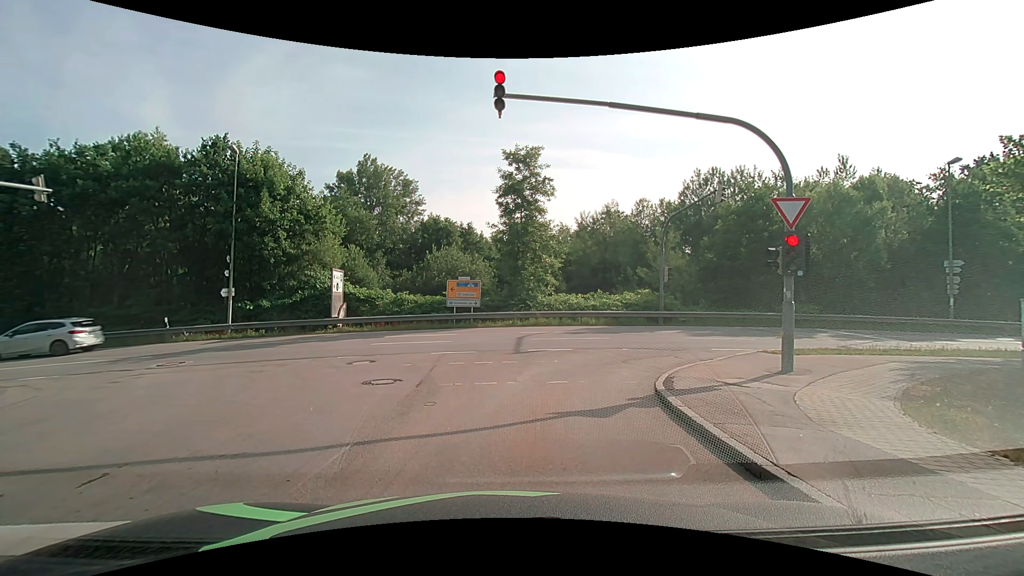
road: residential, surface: asphalt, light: Day
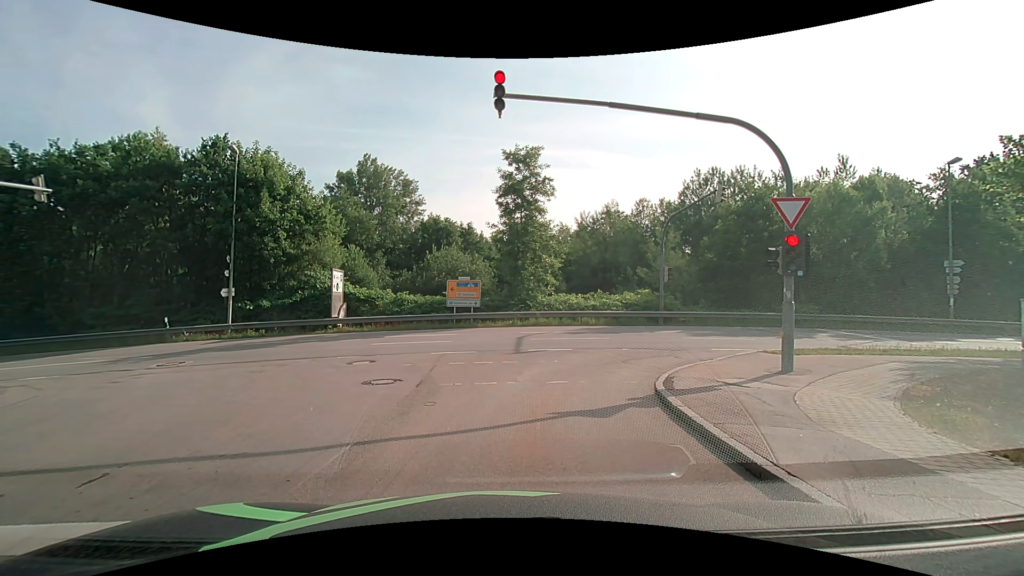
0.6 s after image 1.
(0.0, 0.0) m; 0°
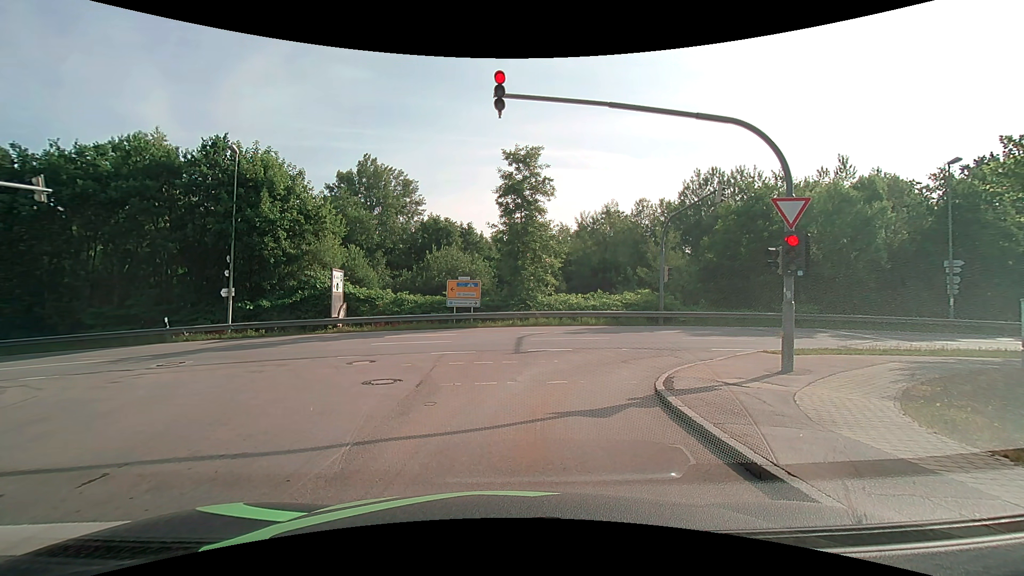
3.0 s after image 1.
(0.0, 0.0) m; 0°
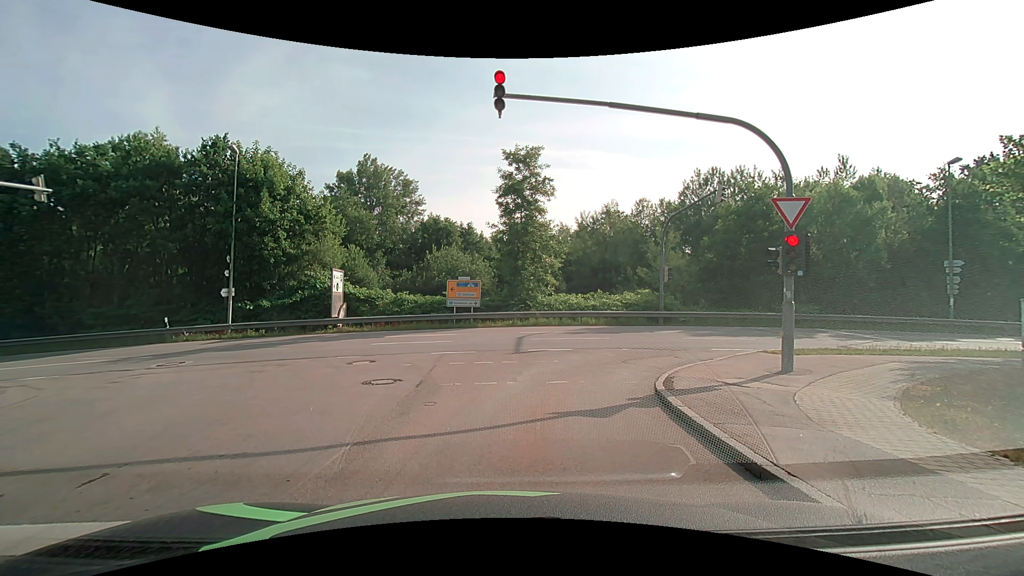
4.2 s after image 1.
(0.0, 0.0) m; 0°
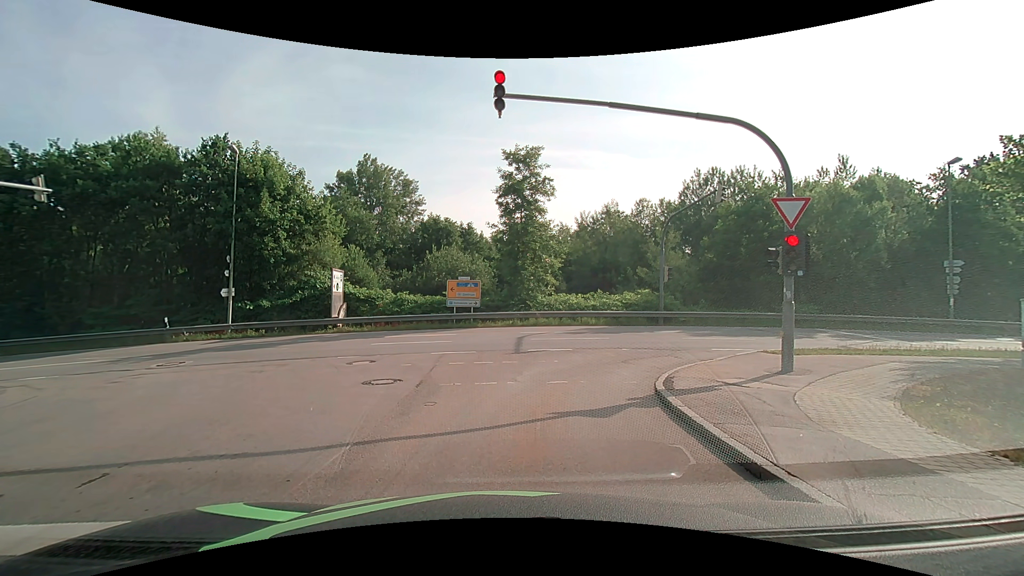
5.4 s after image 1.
(0.0, 0.0) m; 0°
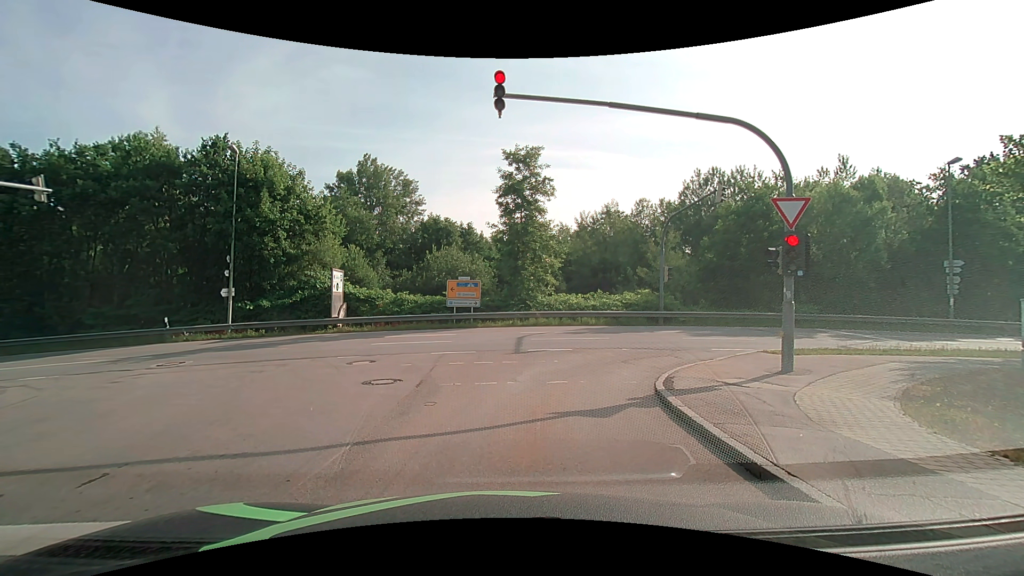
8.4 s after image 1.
(0.0, 0.0) m; 0°
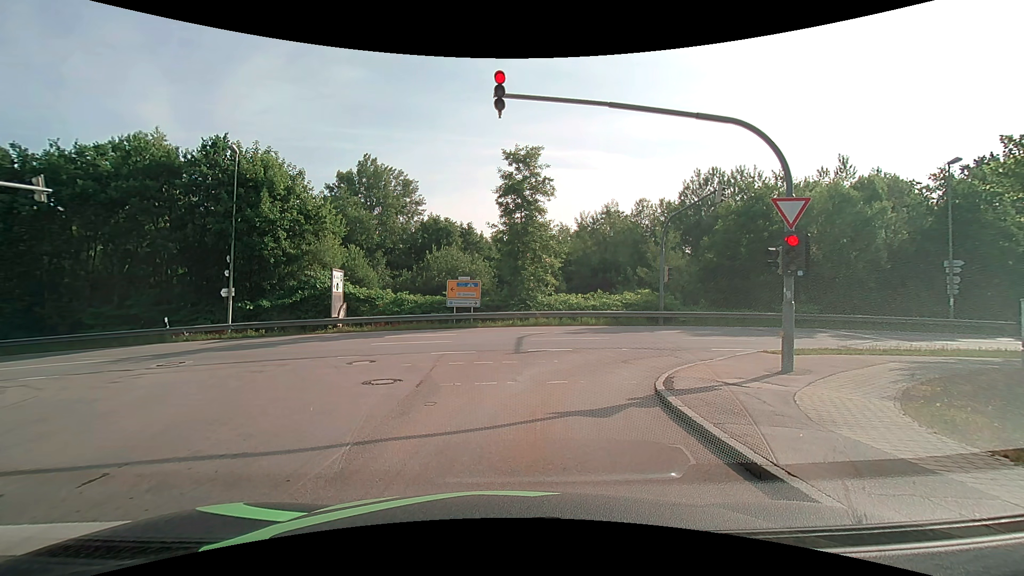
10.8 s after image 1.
(0.0, 0.0) m; 0°
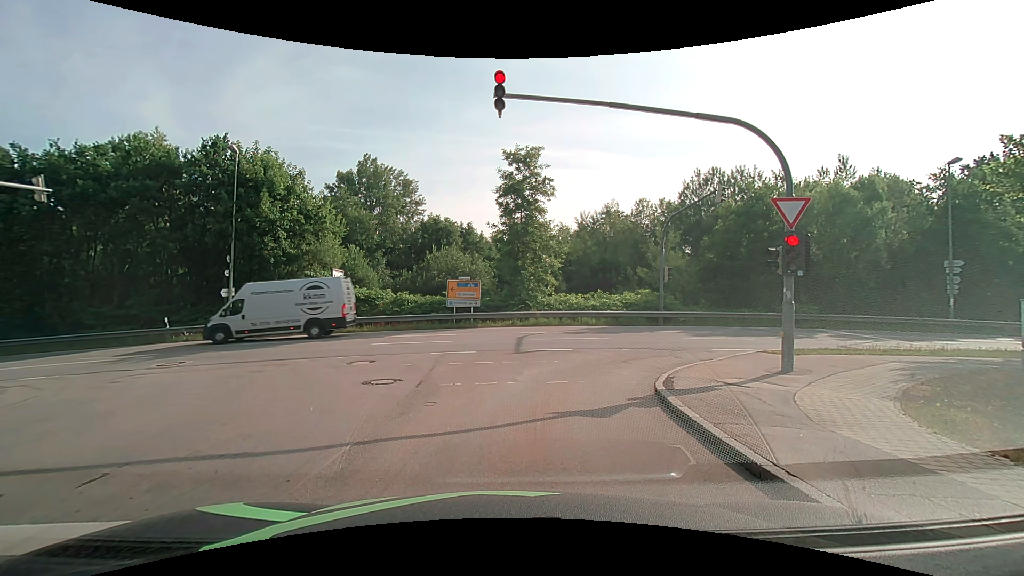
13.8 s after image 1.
(0.0, 0.0) m; 0°
(0, +10) (+5, +19) (+14, +22) (+24, +22) (+34, +23) (+44, +23) (+54, +24) (+64, +25) (+74, +26) (+84, +28) m
